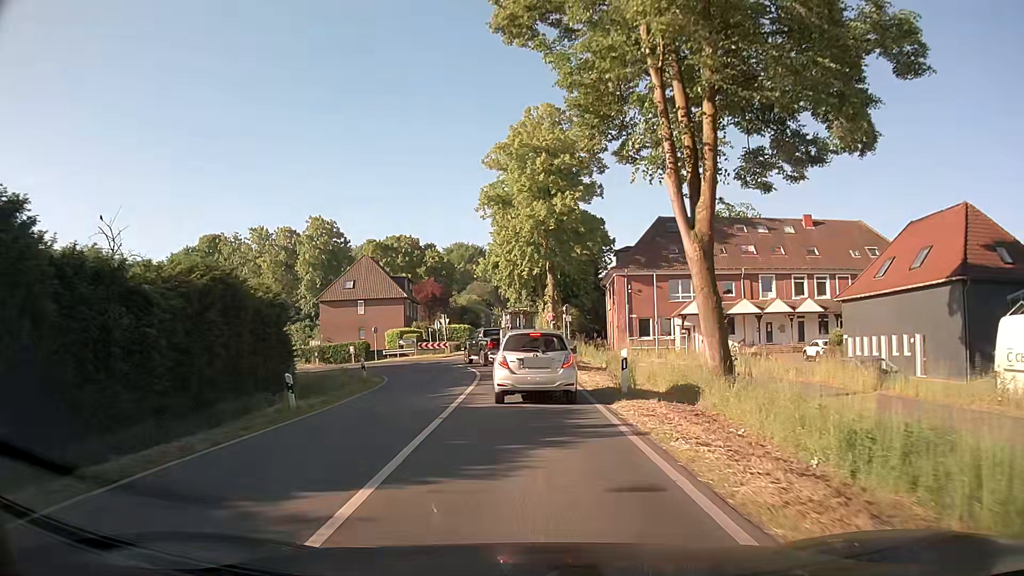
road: secondary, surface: asphalt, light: Day
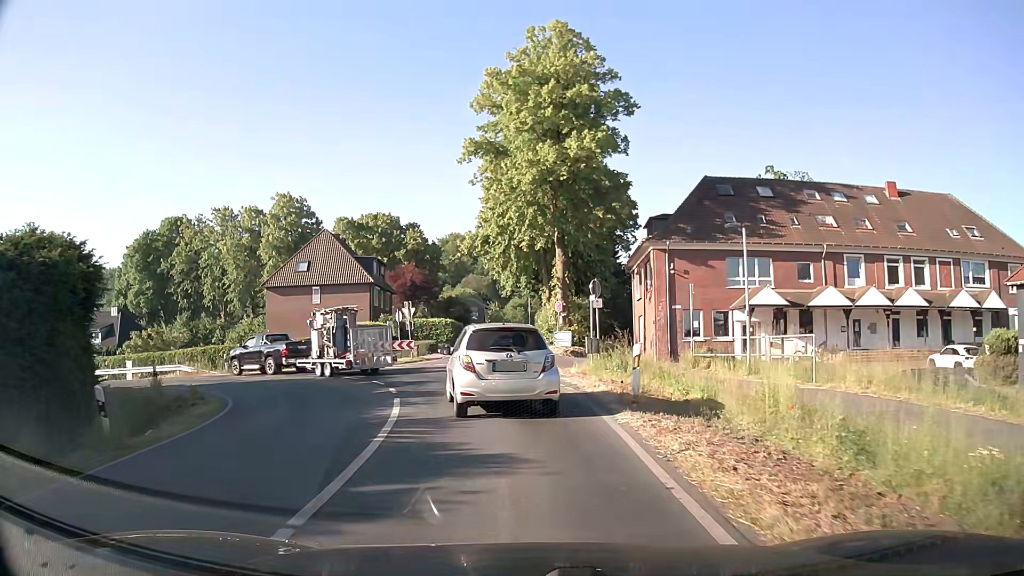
(+0.3, +16.6) m; +1°
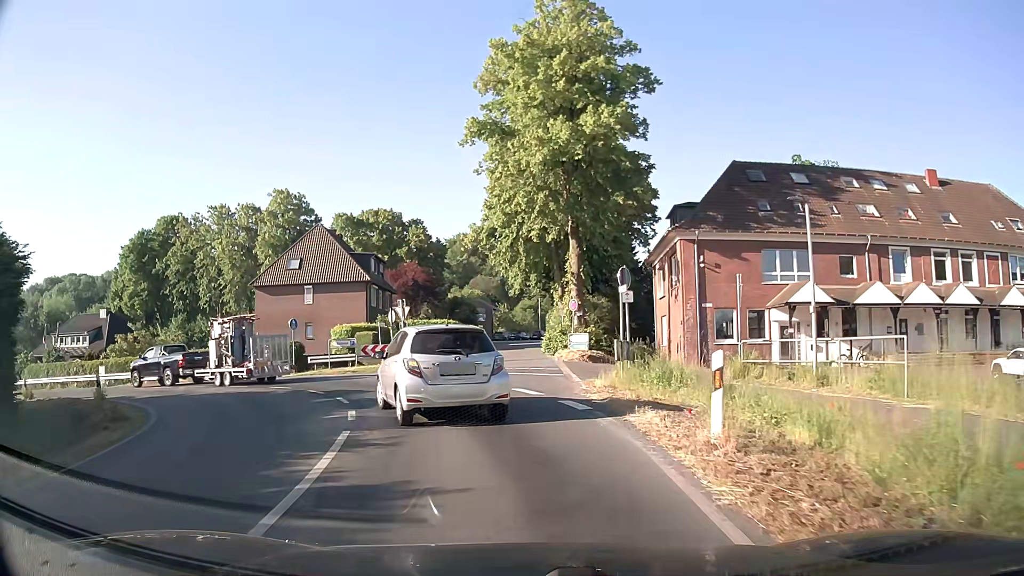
(-0.1, +4.8) m; -1°
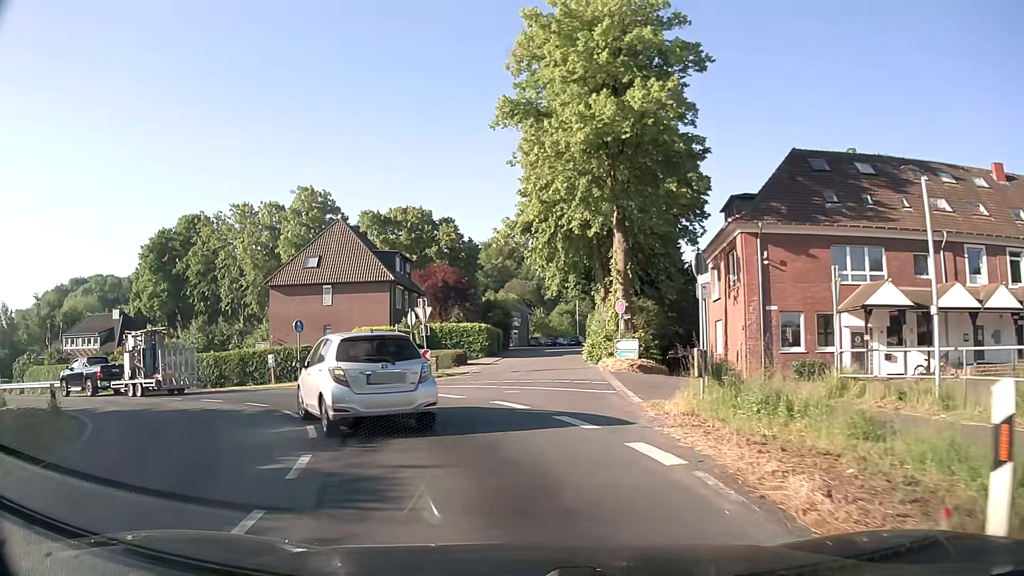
(-0.1, +4.6) m; -4°
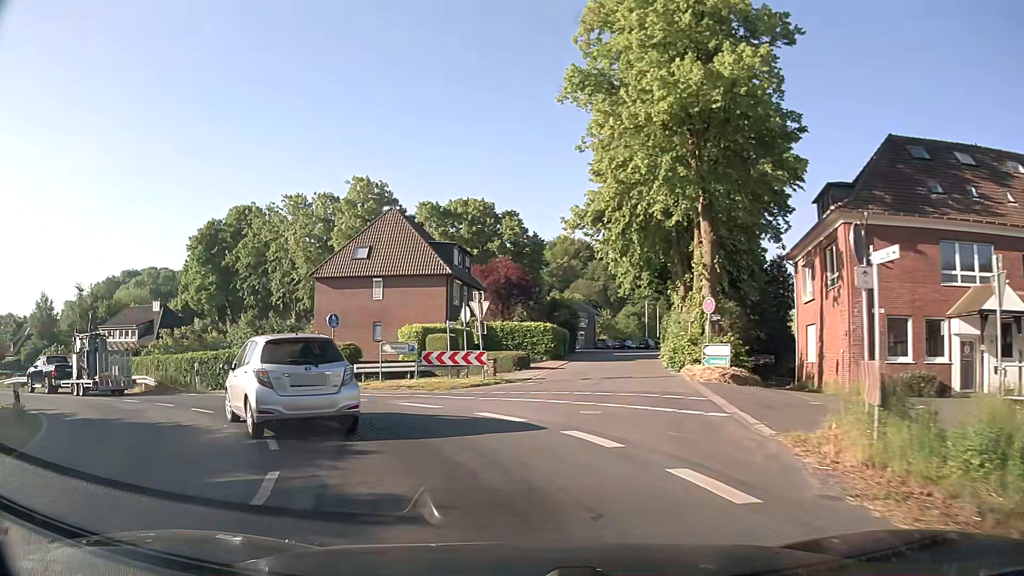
(-0.2, +4.4) m; -5°
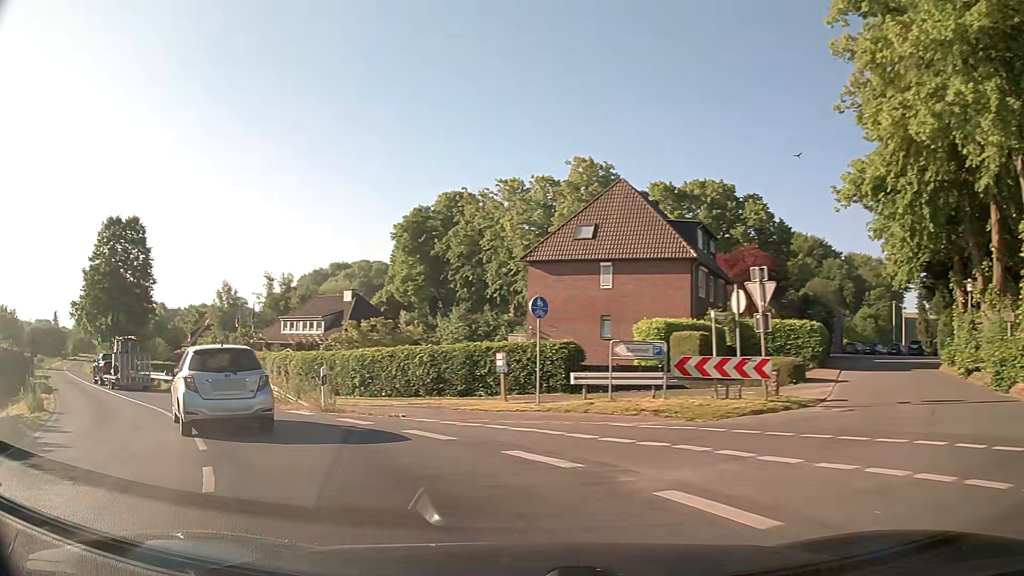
(-1.4, +8.8) m; -19°
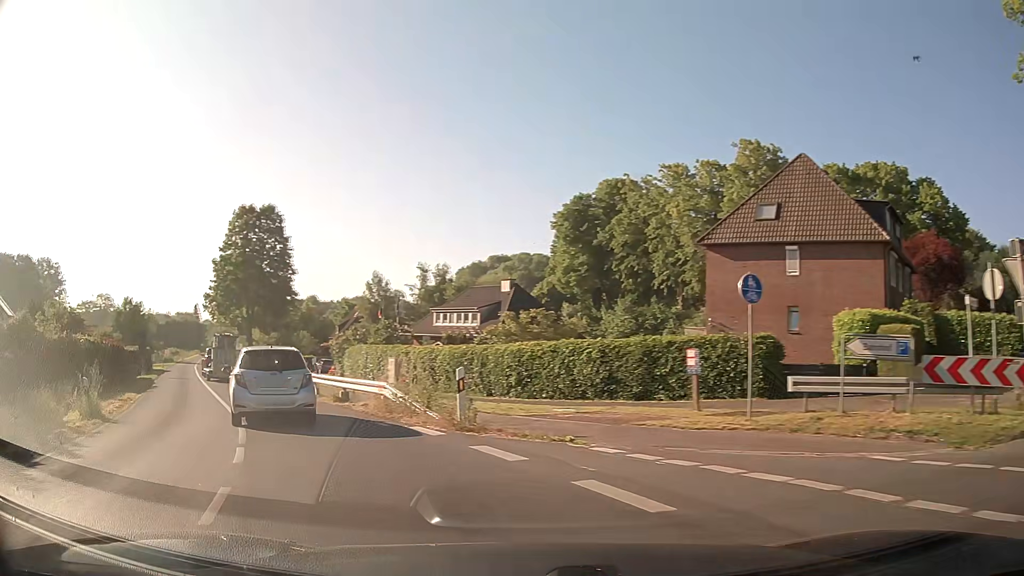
(-0.6, +4.6) m; -14°
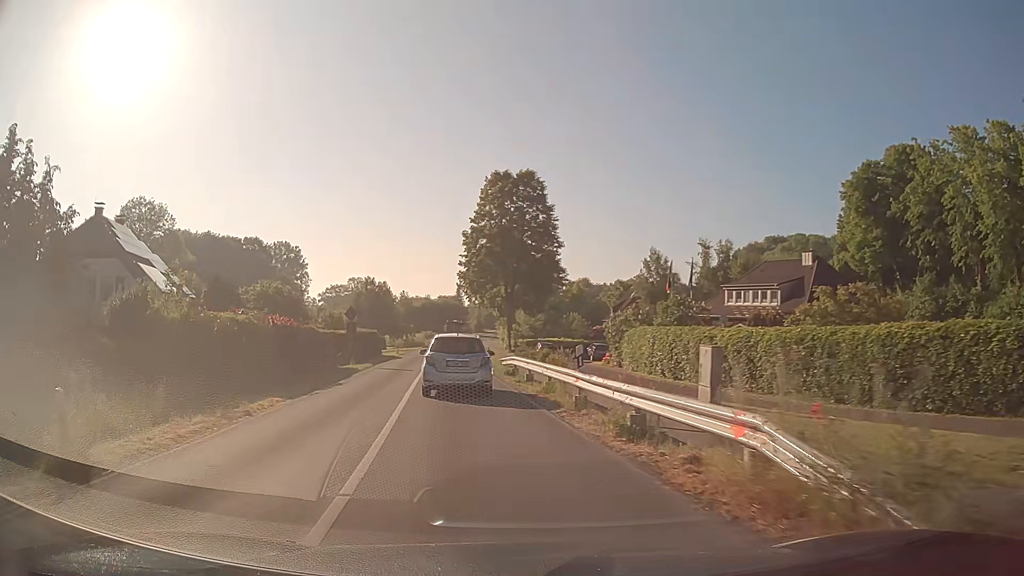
(-2.3, +9.9) m; -23°
(-1, +10) (-2, +20) (-3, +30) (-4, +40) (-5, +50) (-6, +60) (-7, +70) (-8, +80) (-9, +90) (-10, +99) m
